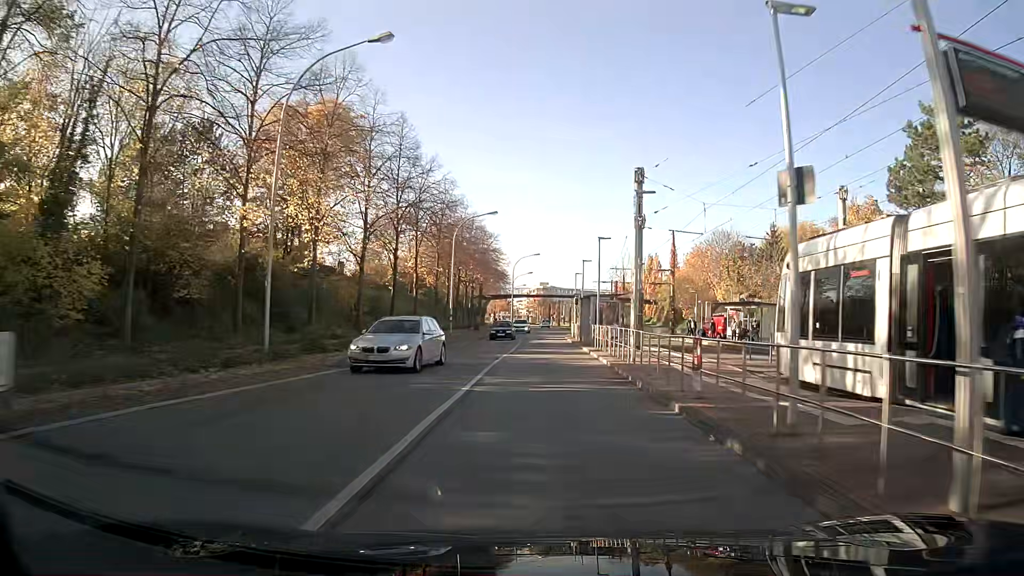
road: tertiary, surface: asphalt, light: Day
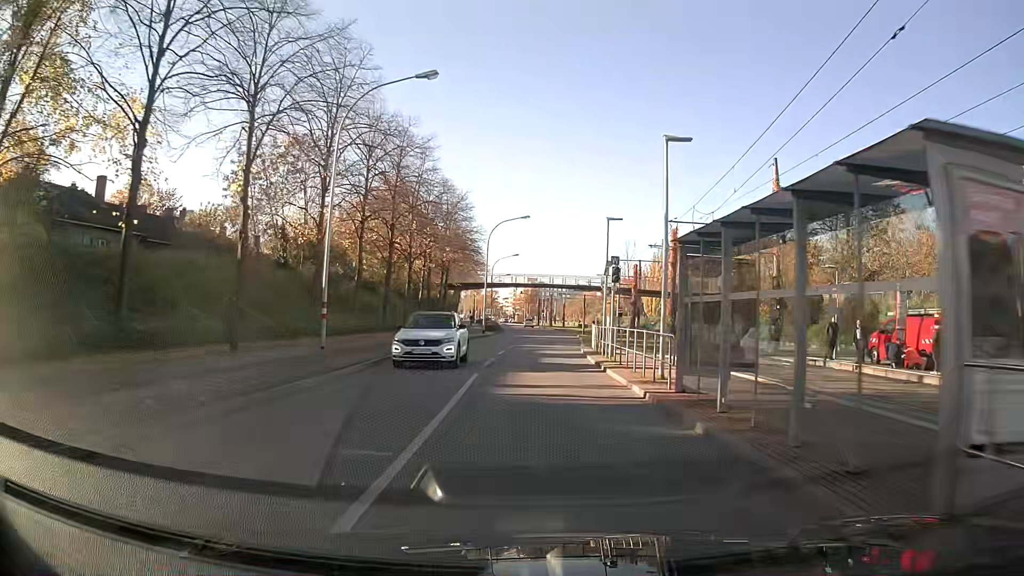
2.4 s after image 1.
(+0.2, +30.1) m; +1°
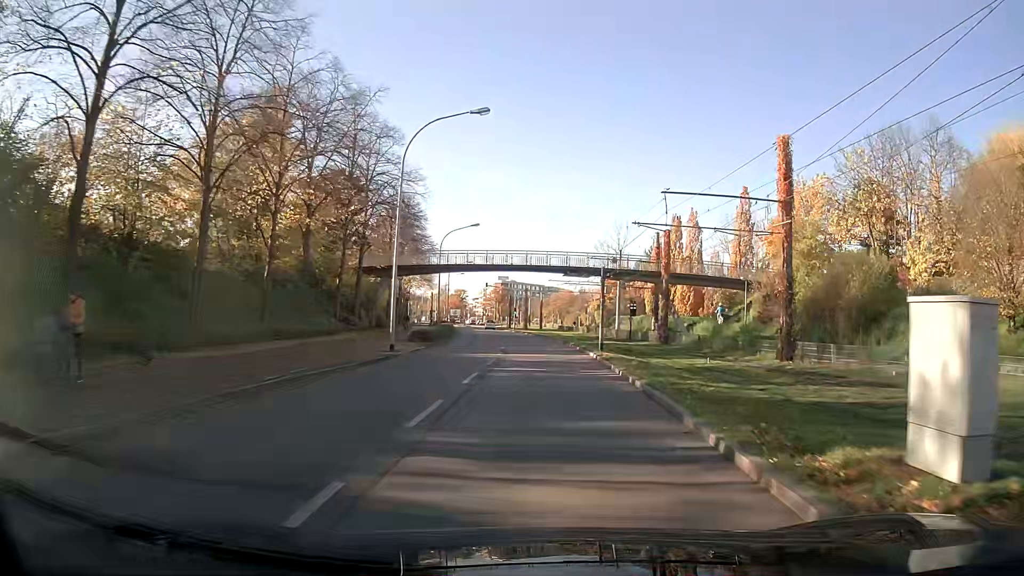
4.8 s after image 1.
(+0.5, +29.1) m; +2°
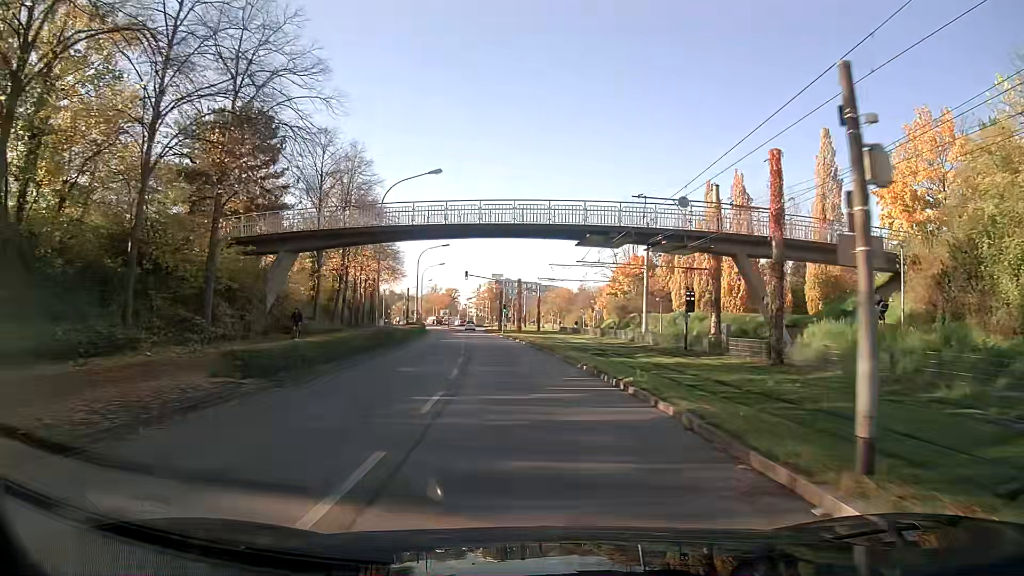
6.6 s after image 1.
(+0.1, +22.2) m; 0°
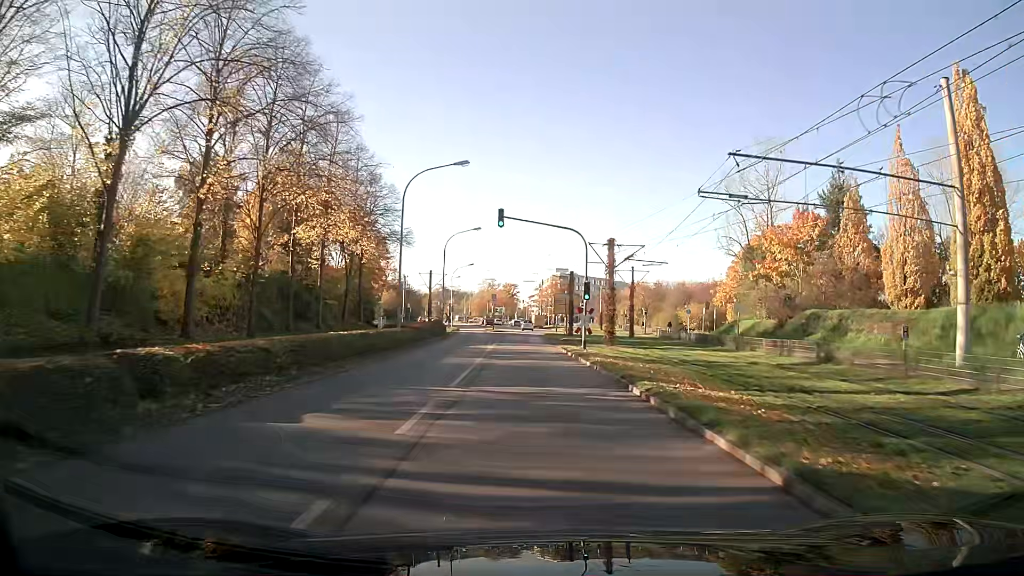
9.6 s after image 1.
(-1.9, +37.8) m; -5°
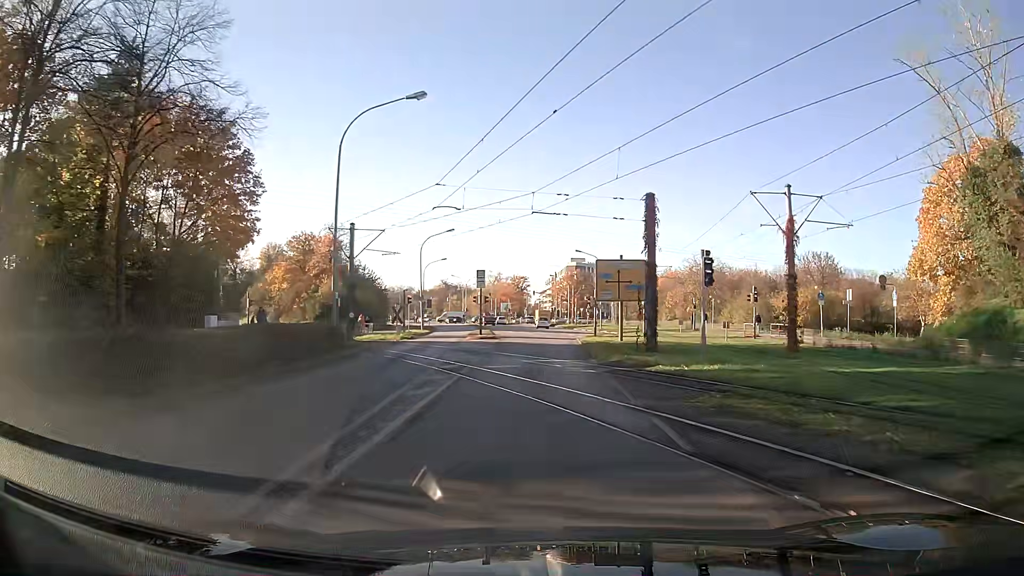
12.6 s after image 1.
(-0.5, +37.3) m; -1°
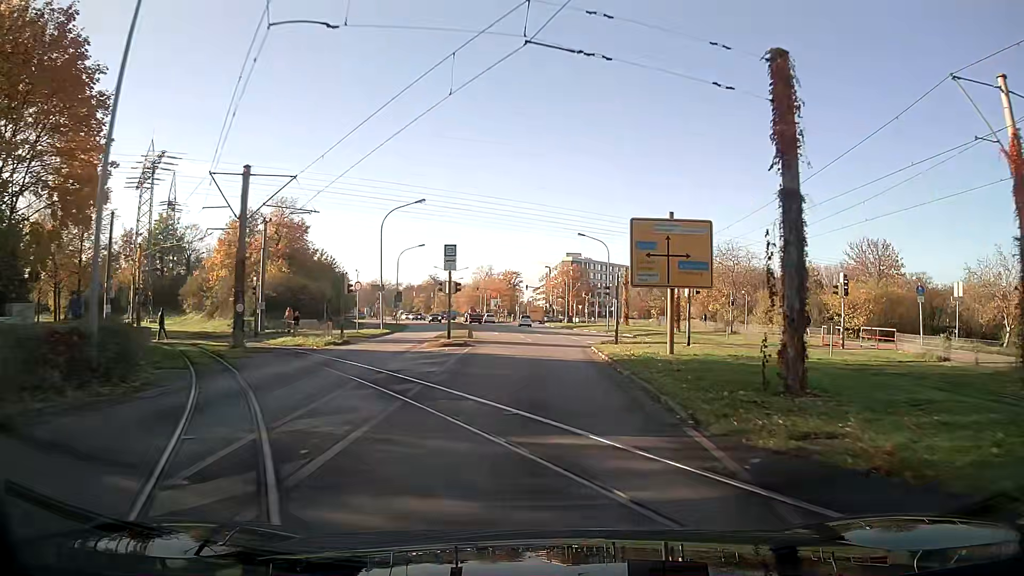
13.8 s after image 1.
(+0.1, +14.6) m; +1°
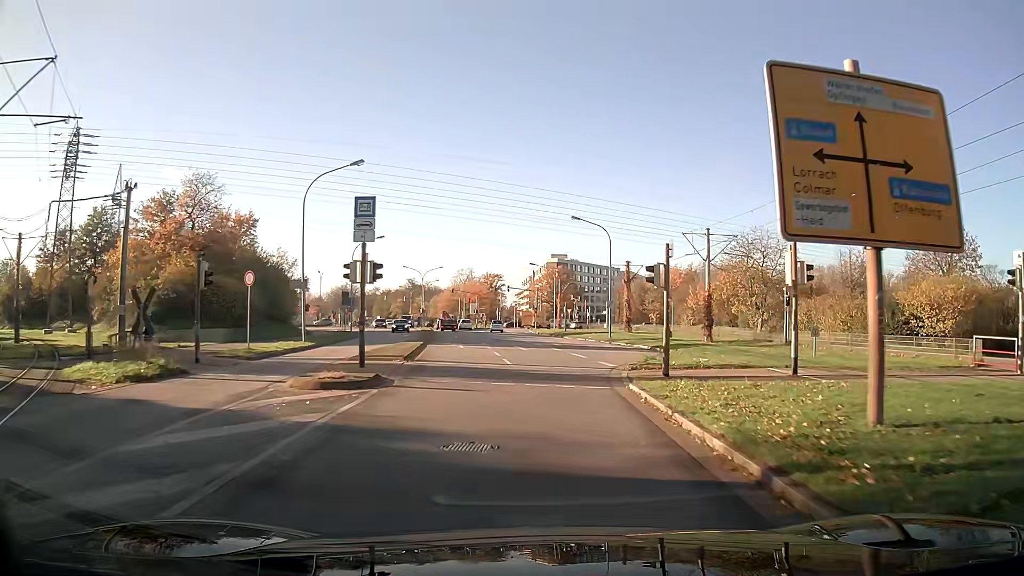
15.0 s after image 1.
(+0.2, +14.3) m; +2°
